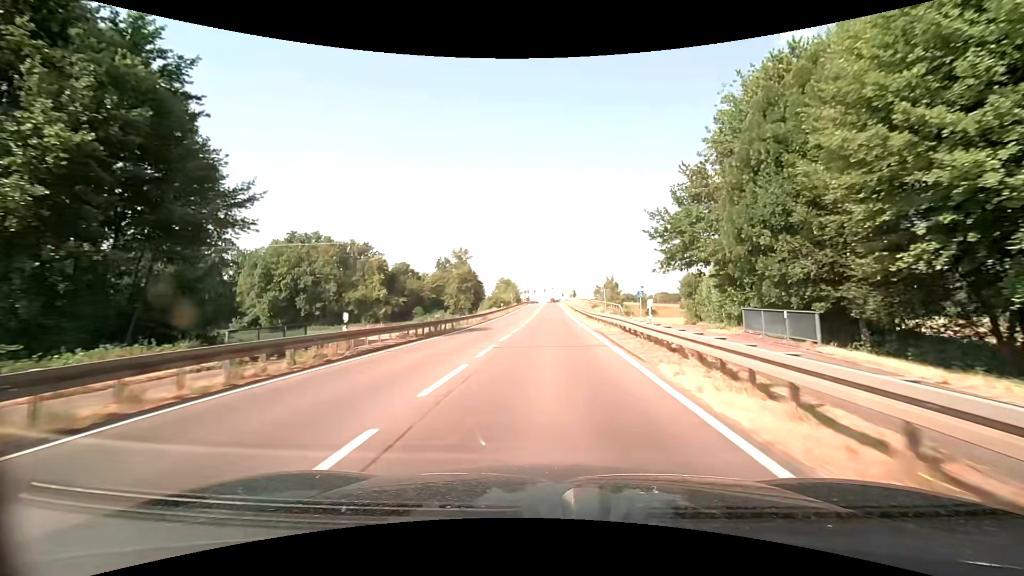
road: secondary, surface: asphalt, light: Day
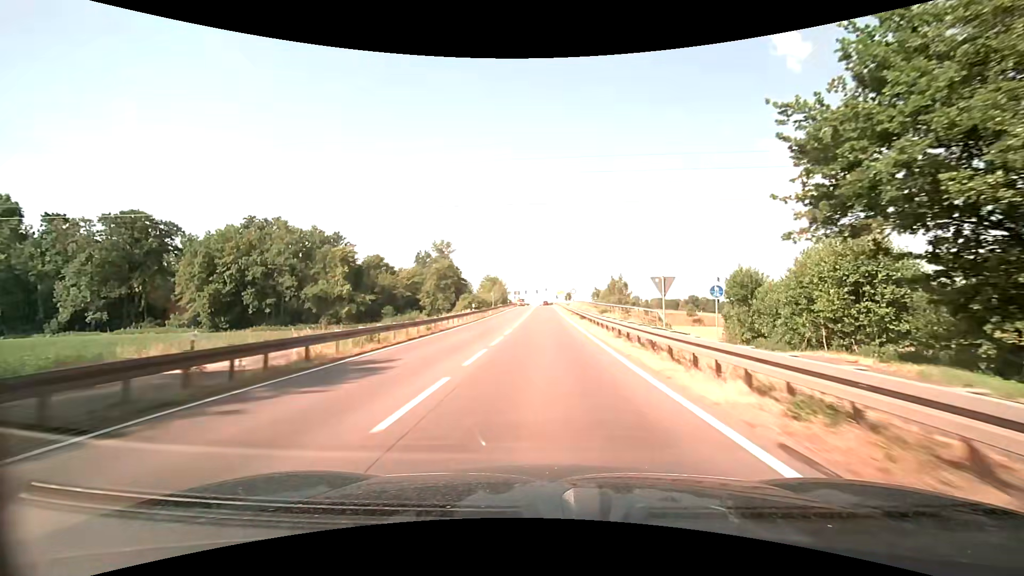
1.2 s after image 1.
(+0.1, +19.9) m; +1°
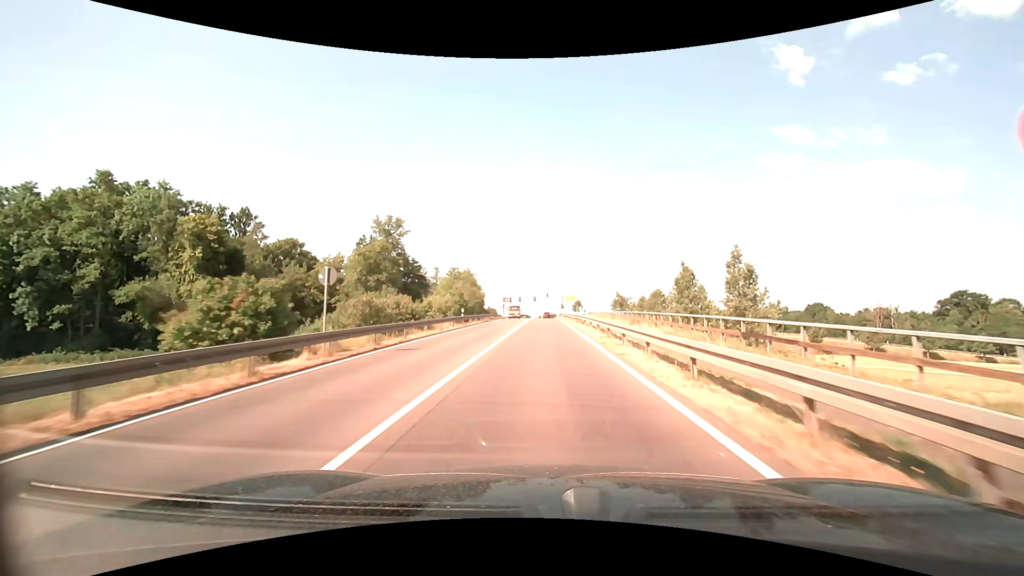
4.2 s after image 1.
(+0.2, +49.5) m; 0°
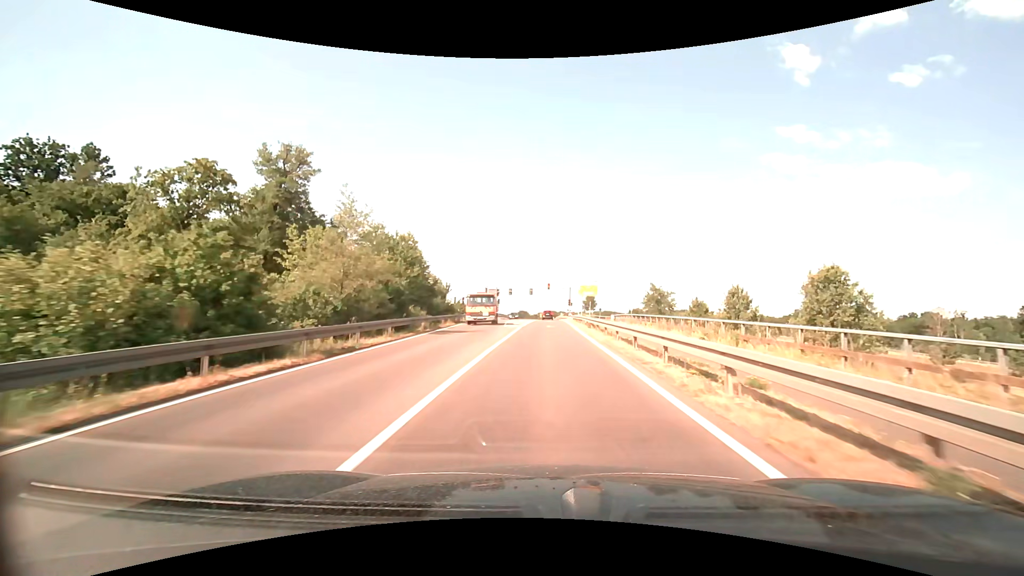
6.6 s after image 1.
(-0.2, +37.3) m; 0°
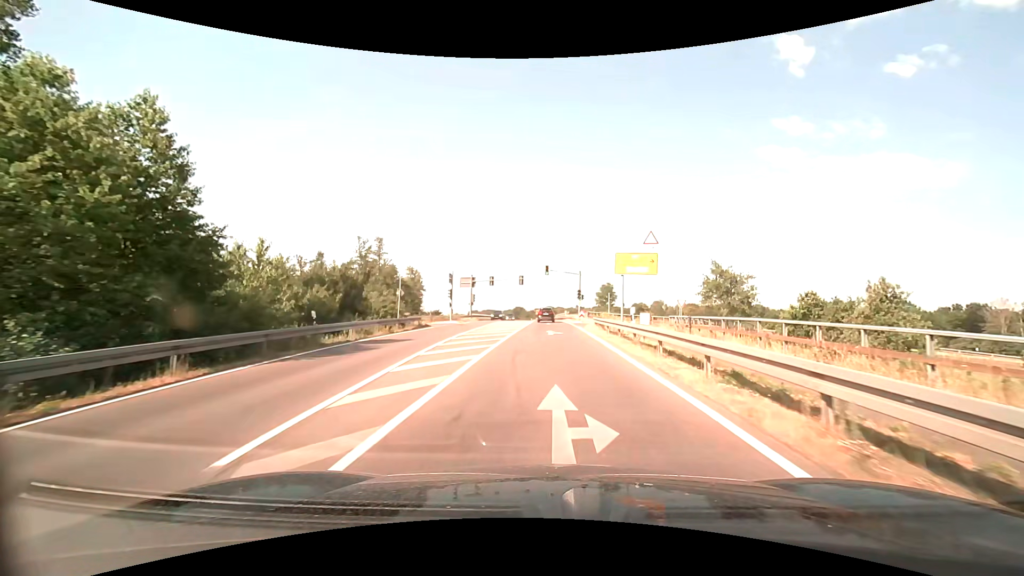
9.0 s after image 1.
(+0.2, +30.2) m; +1°
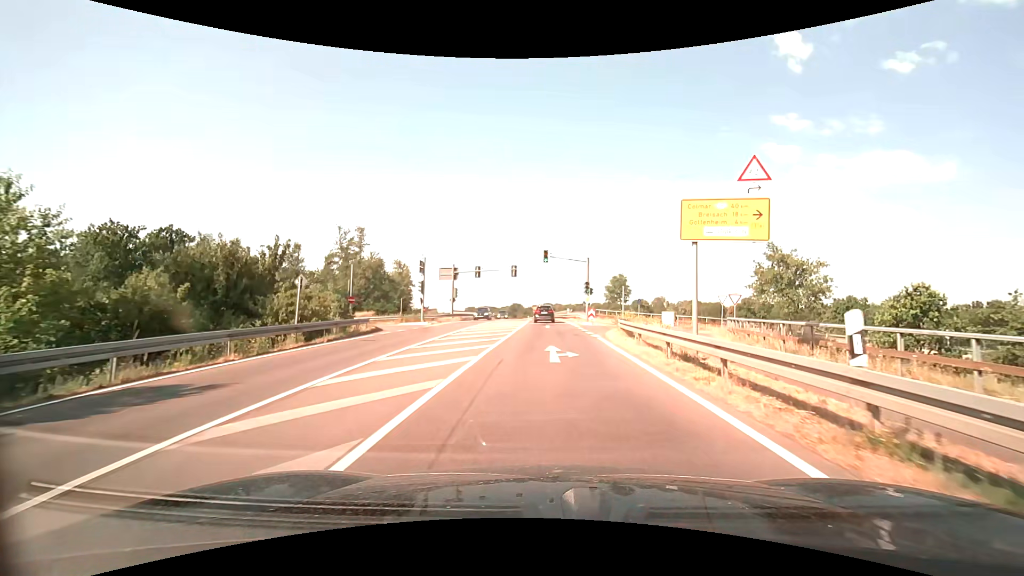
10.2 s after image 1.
(0.0, +12.4) m; 0°
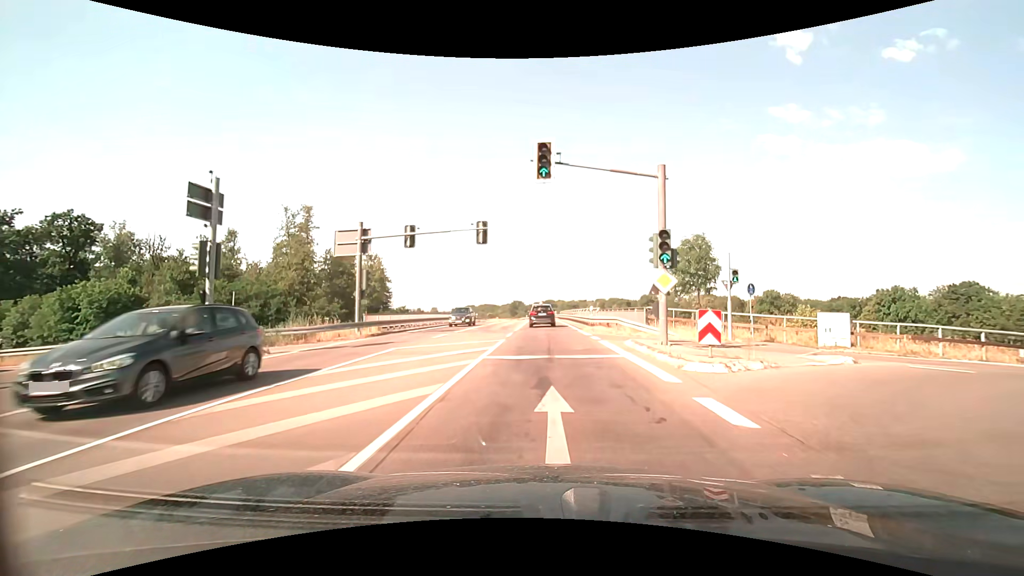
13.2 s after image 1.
(+0.1, +28.4) m; 0°
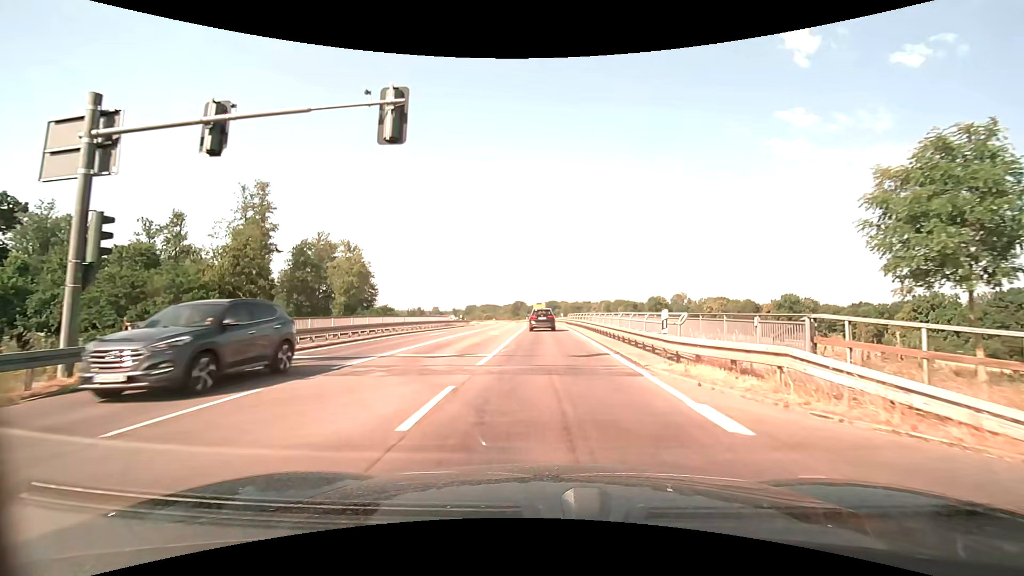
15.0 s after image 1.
(0.0, +17.3) m; 0°
(0, +10) (0, +20) (0, +30) (0, +40) (-1, +50) (-1, +60) (-1, +70) (-2, +80) (-4, +90) (-5, +100) m
